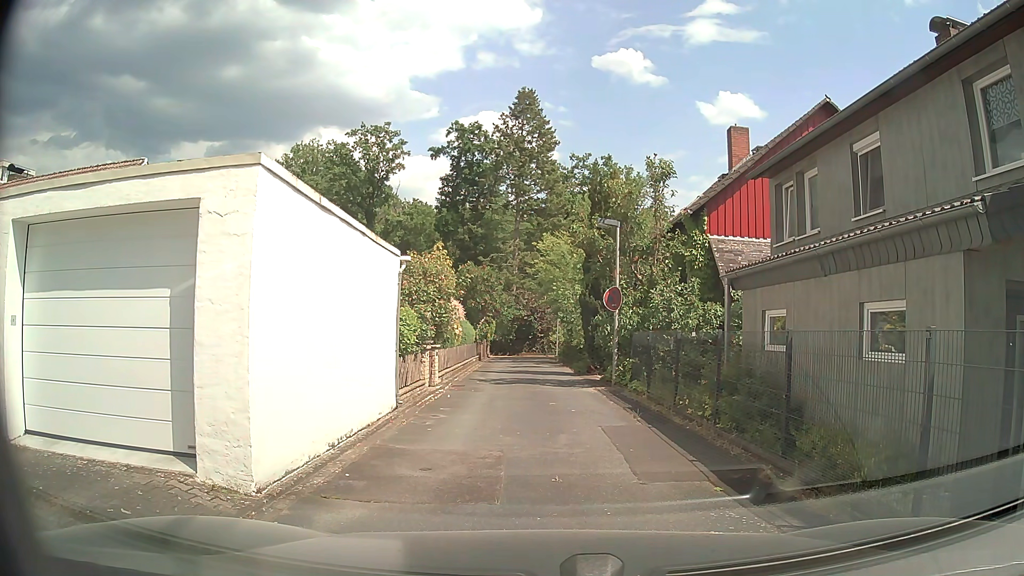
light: Day
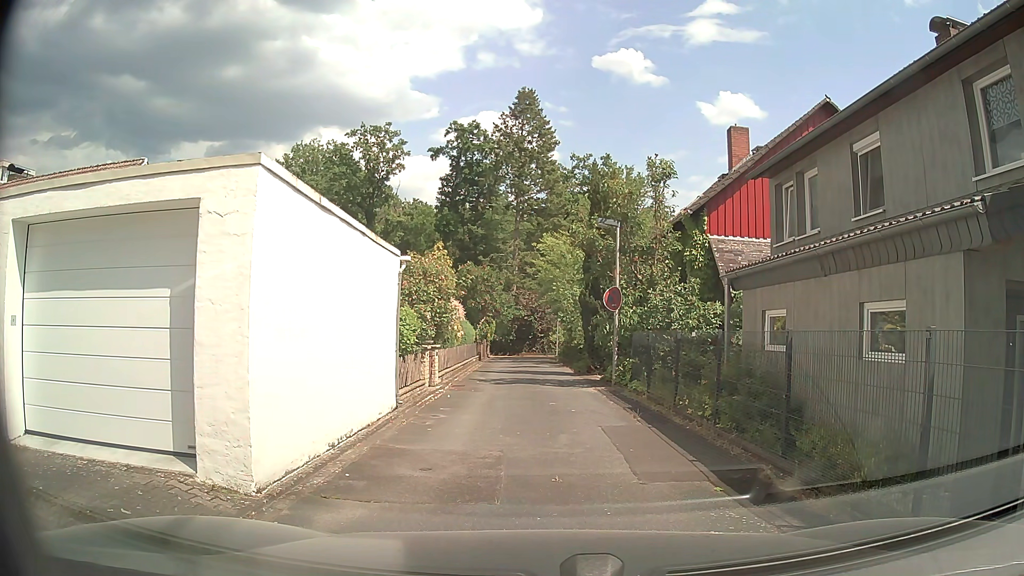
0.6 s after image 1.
(0.0, 0.0) m; 0°
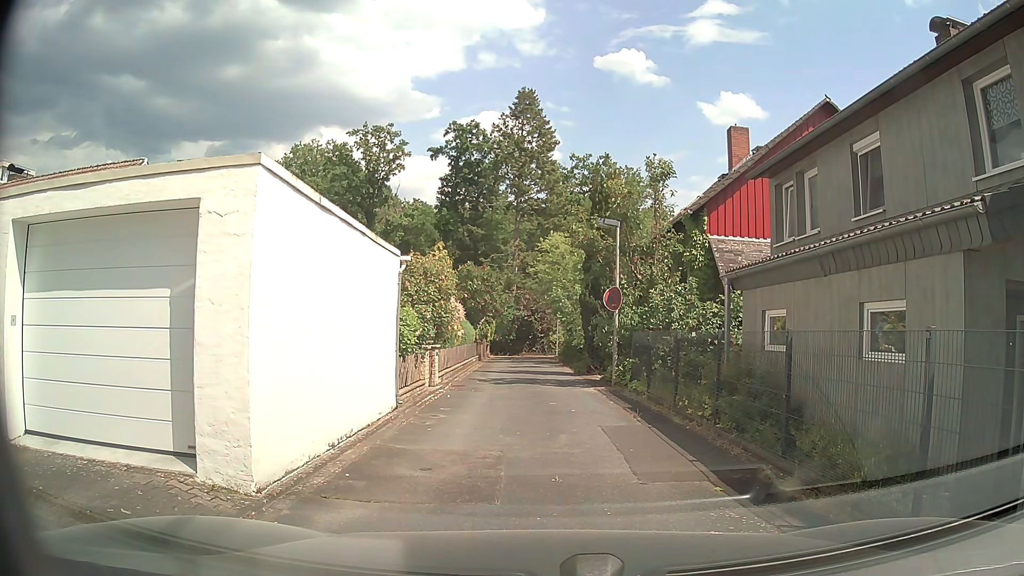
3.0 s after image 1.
(0.0, 0.0) m; 0°
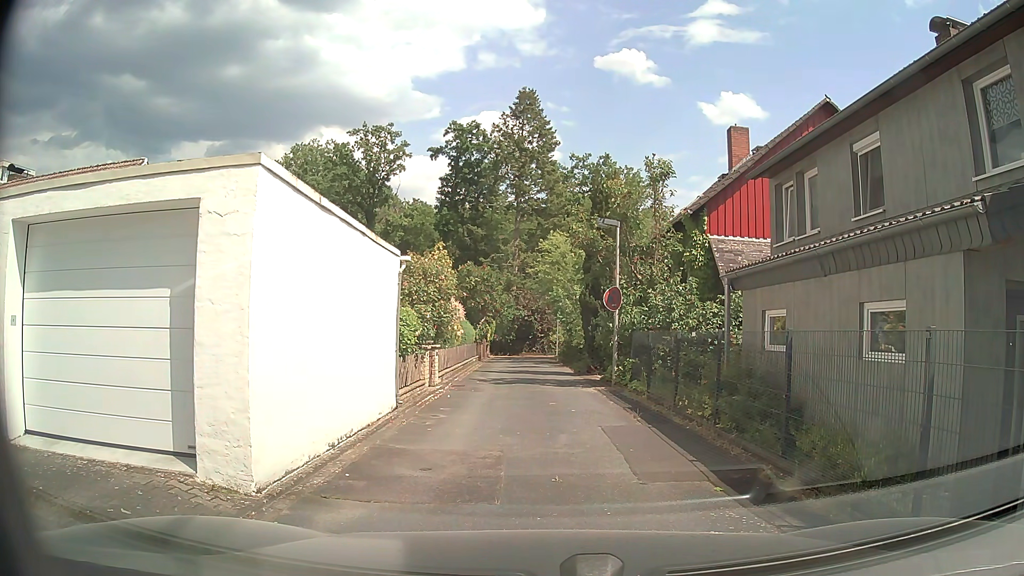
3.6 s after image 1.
(0.0, 0.0) m; 0°
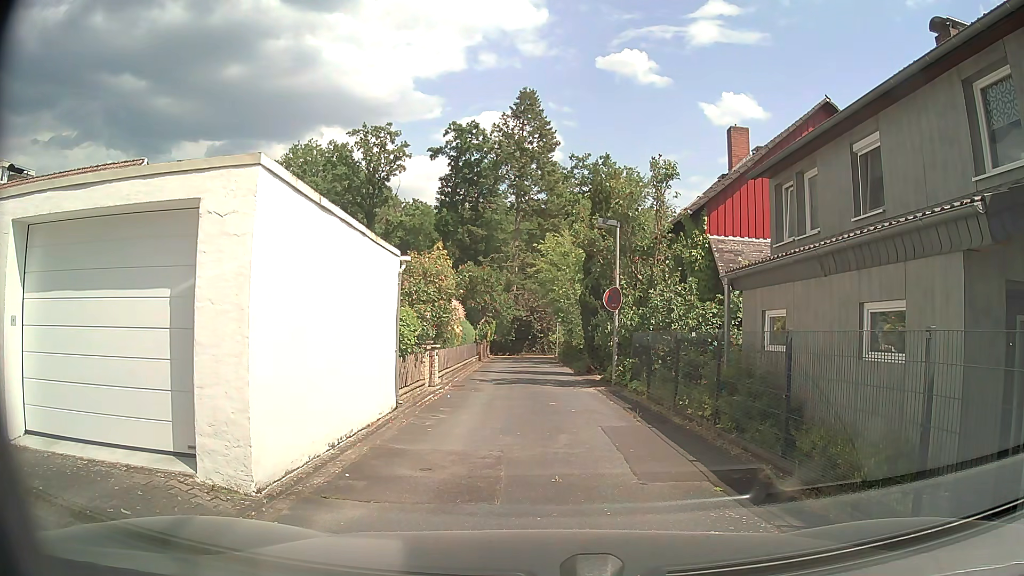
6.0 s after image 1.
(0.0, 0.0) m; 0°
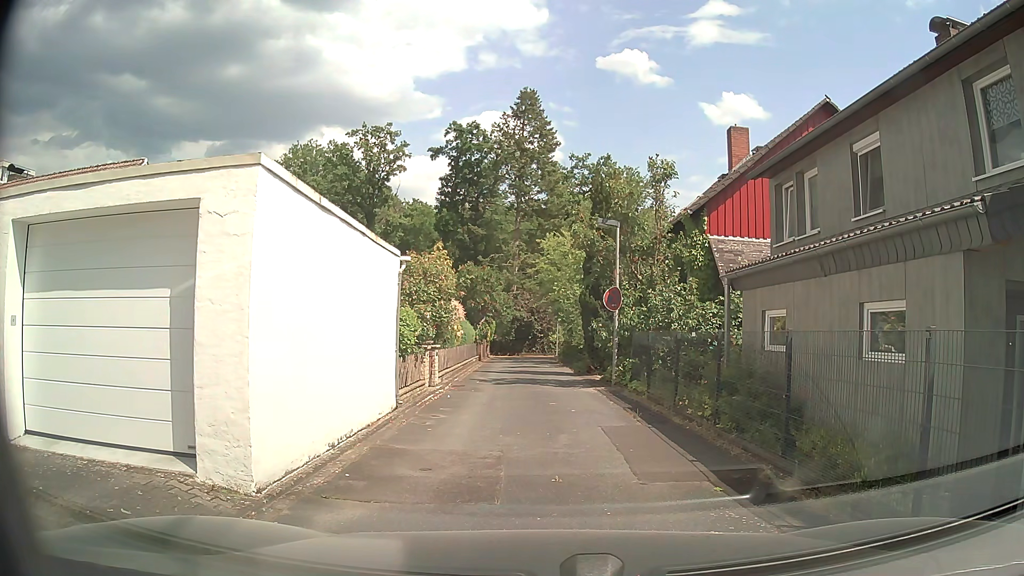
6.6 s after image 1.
(0.0, 0.0) m; 0°
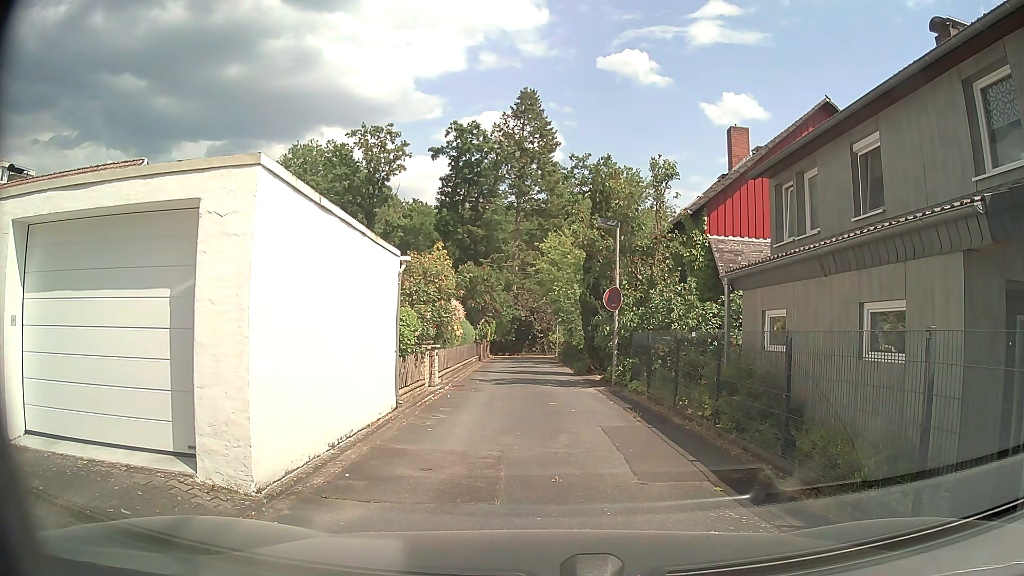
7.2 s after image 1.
(0.0, 0.0) m; 0°
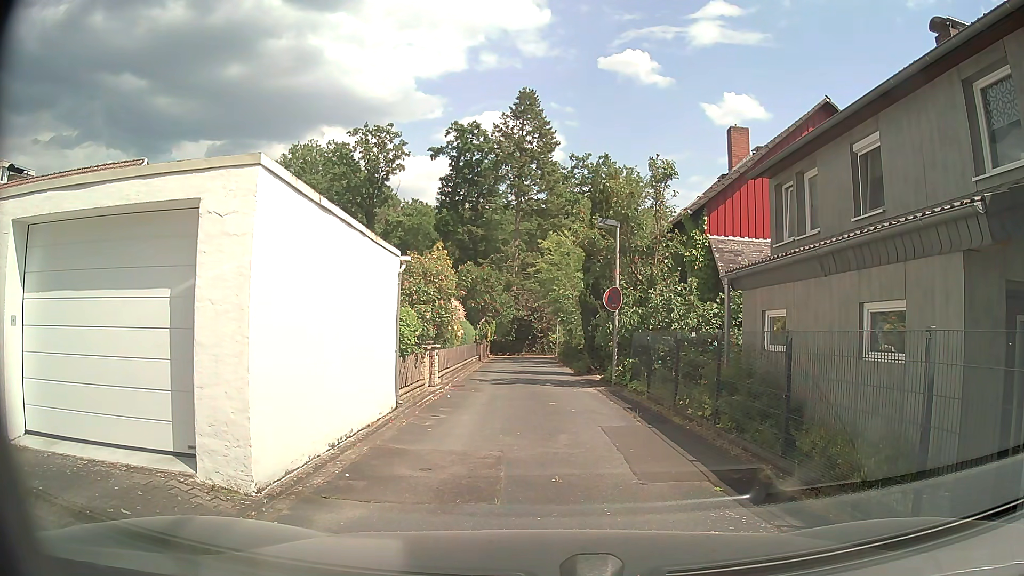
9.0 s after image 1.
(0.0, 0.0) m; 0°
